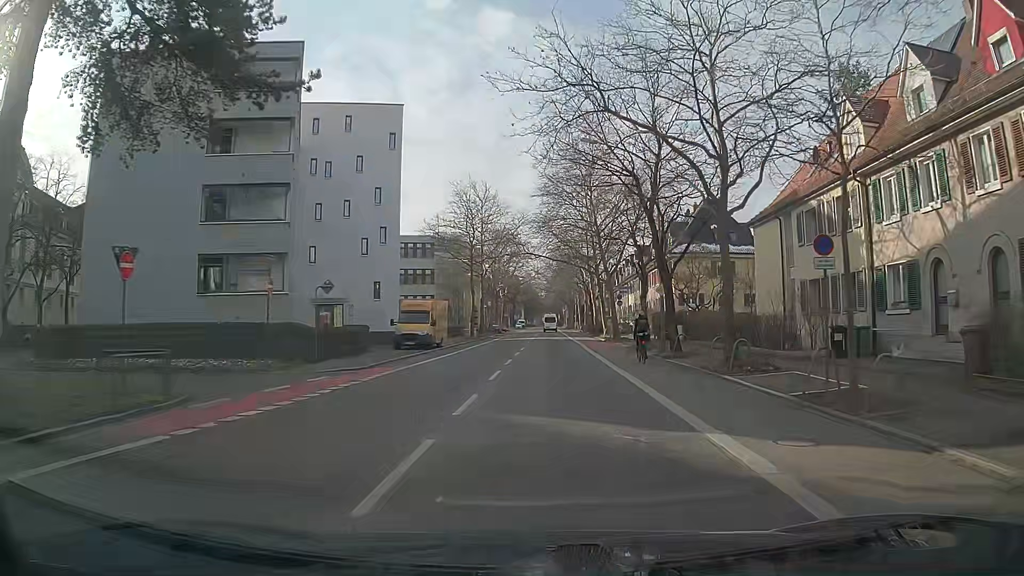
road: secondary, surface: asphalt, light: Day
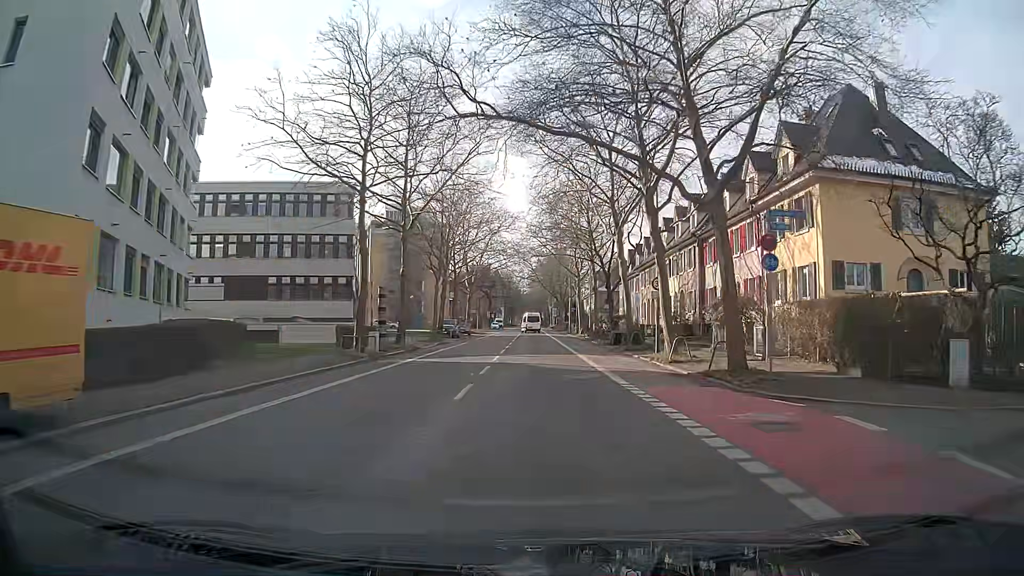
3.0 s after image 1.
(+0.5, +34.6) m; +1°
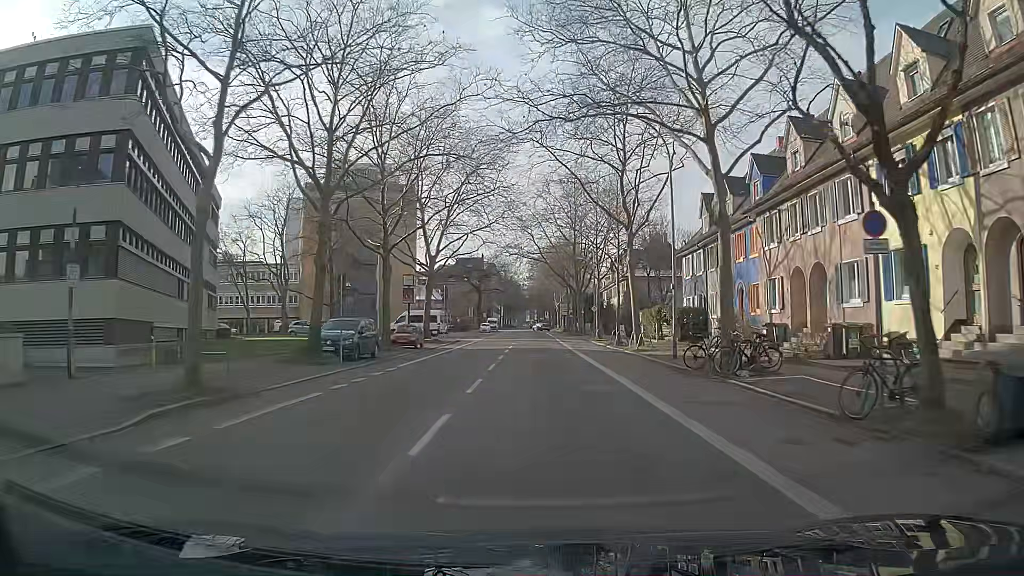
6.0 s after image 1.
(+0.1, +35.3) m; 0°
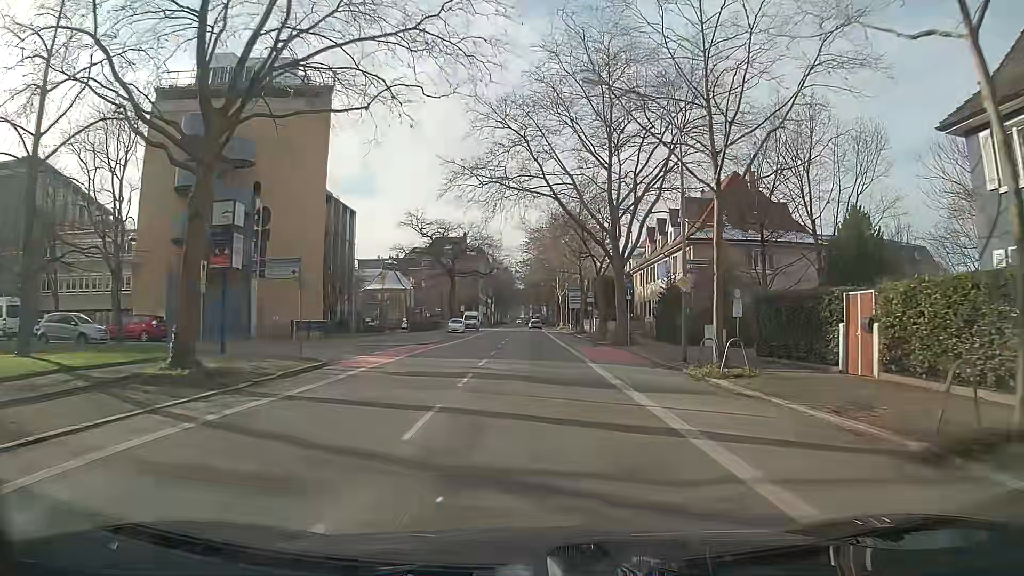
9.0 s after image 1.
(+0.2, +36.0) m; +1°
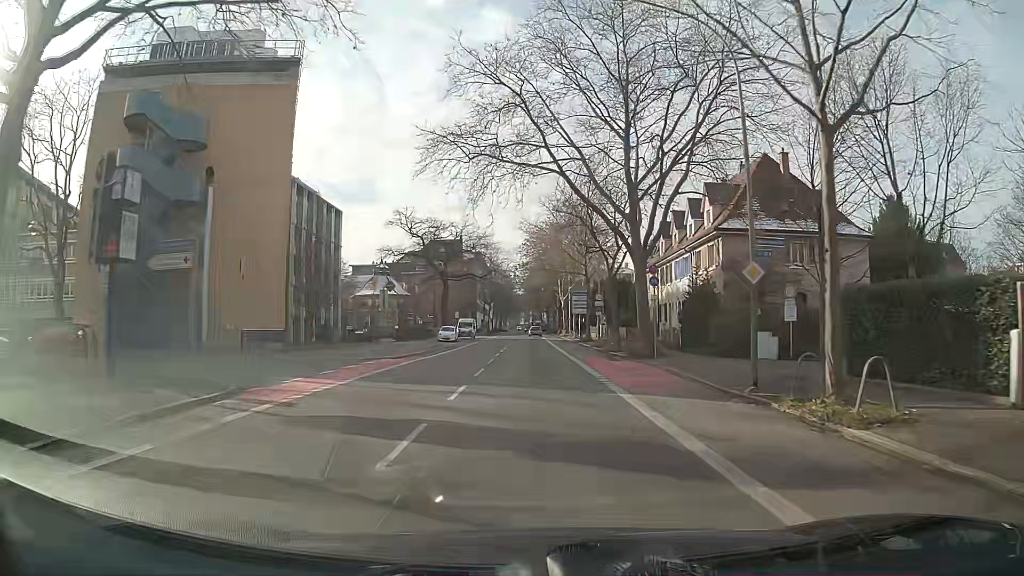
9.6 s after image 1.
(0.0, +7.4) m; +1°
